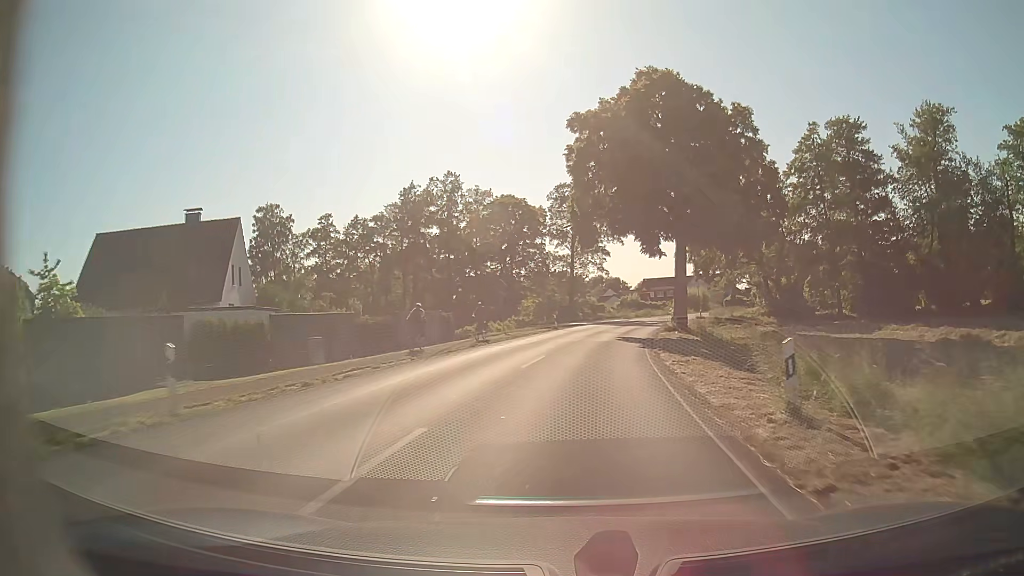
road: secondary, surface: asphalt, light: Day
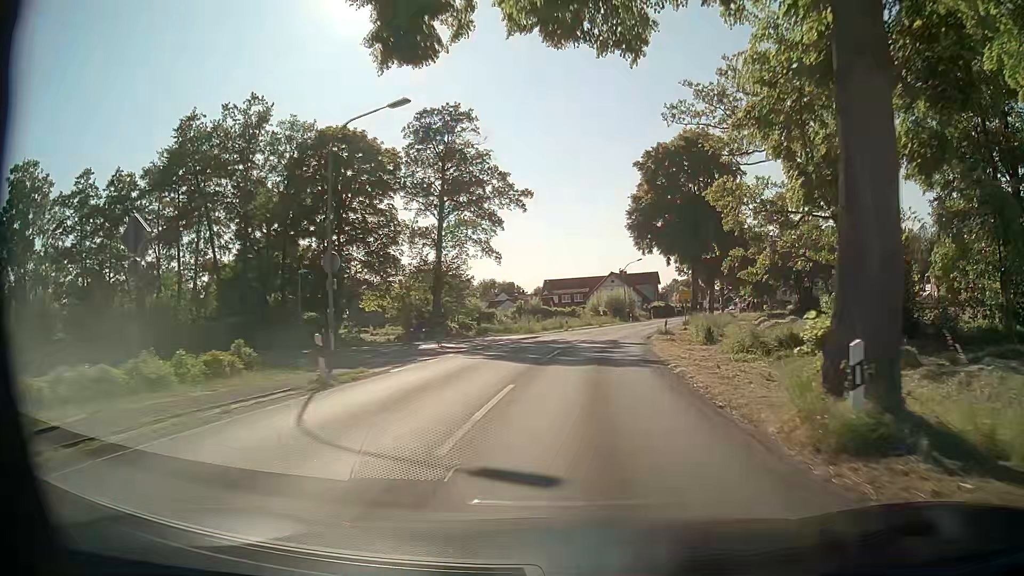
(+2.2, +31.6) m; +9°
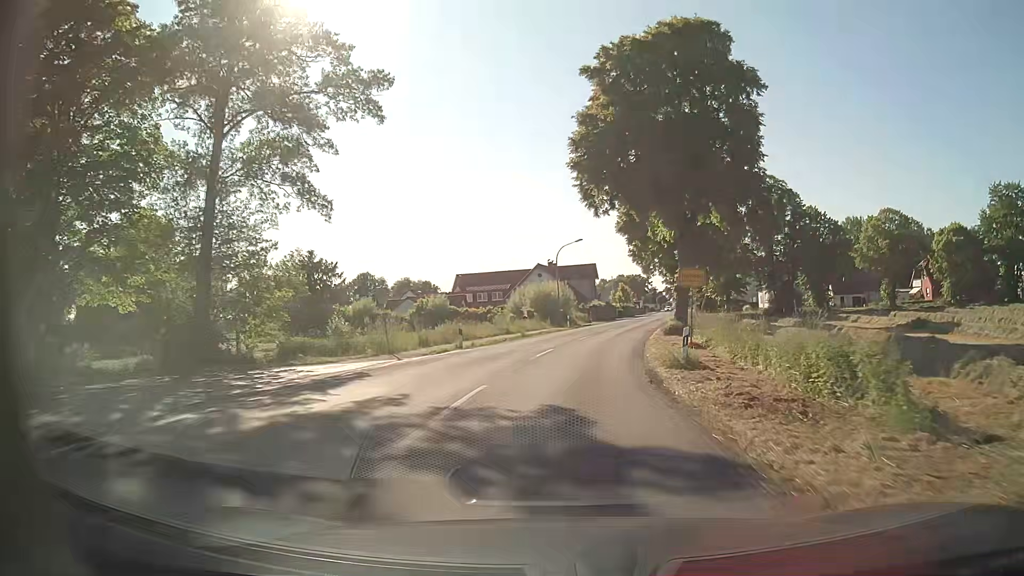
(+1.4, +23.7) m; +6°
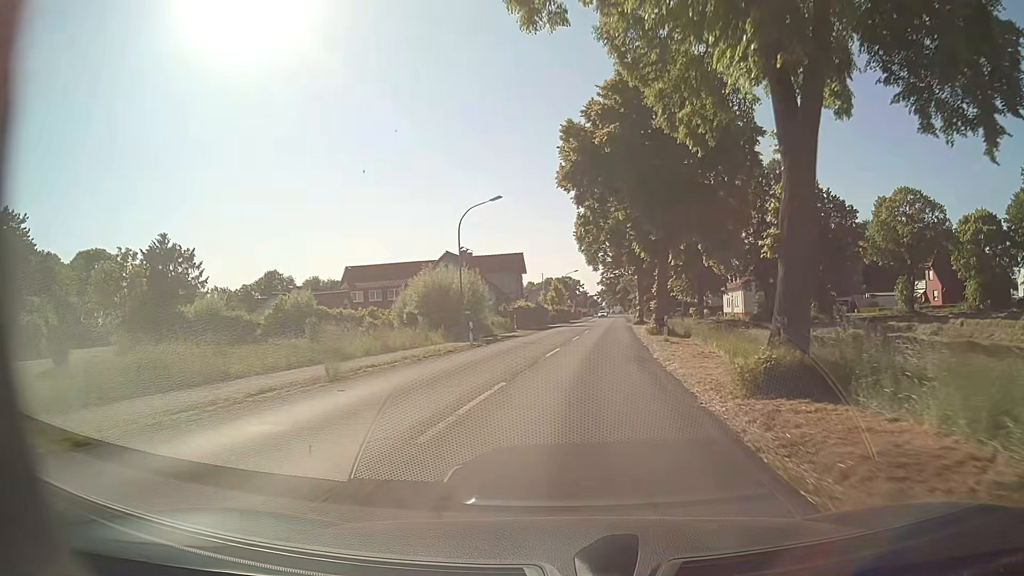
(+1.3, +23.8) m; +6°
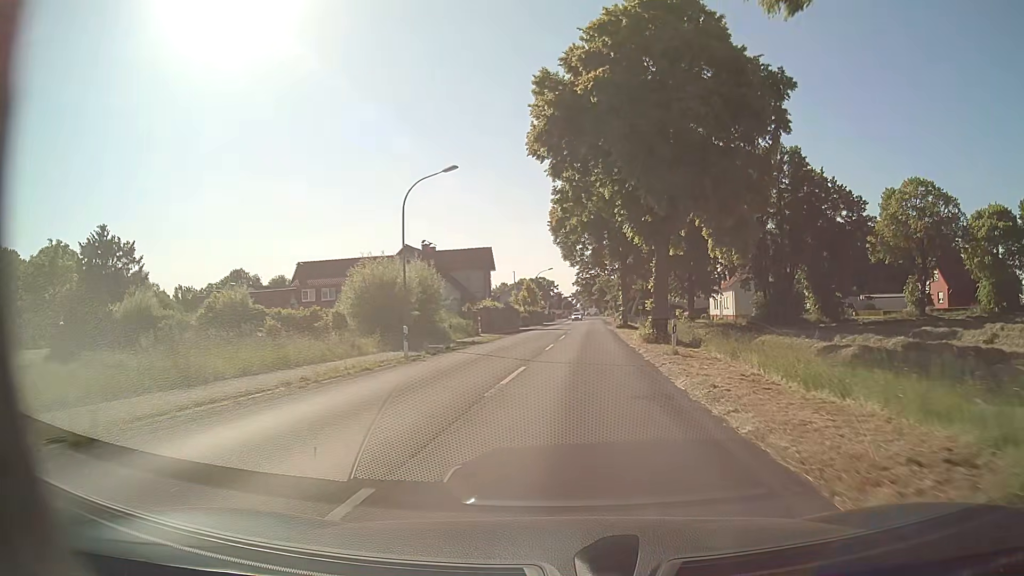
(+0.2, +8.0) m; +2°
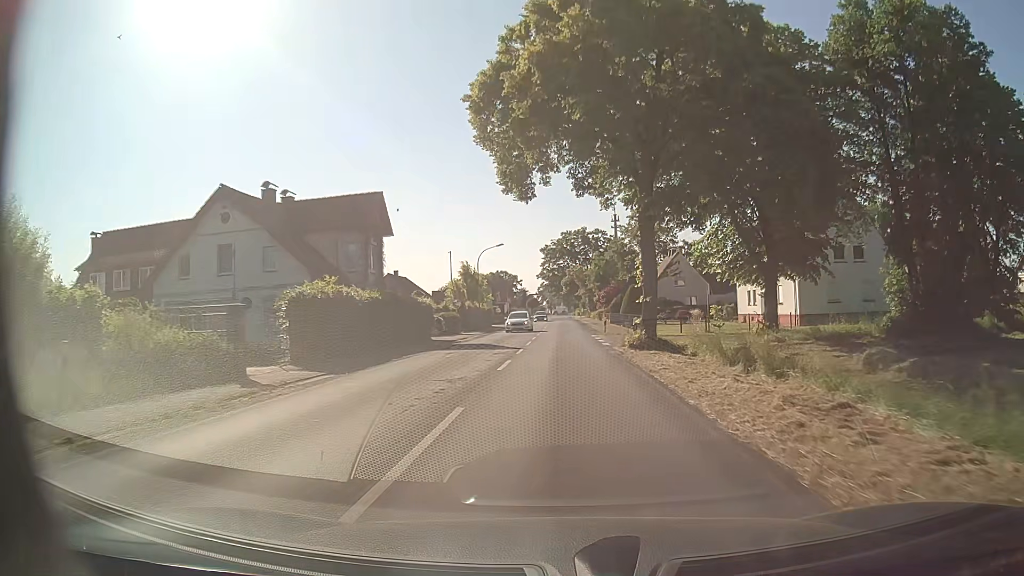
(+1.5, +31.8) m; +3°
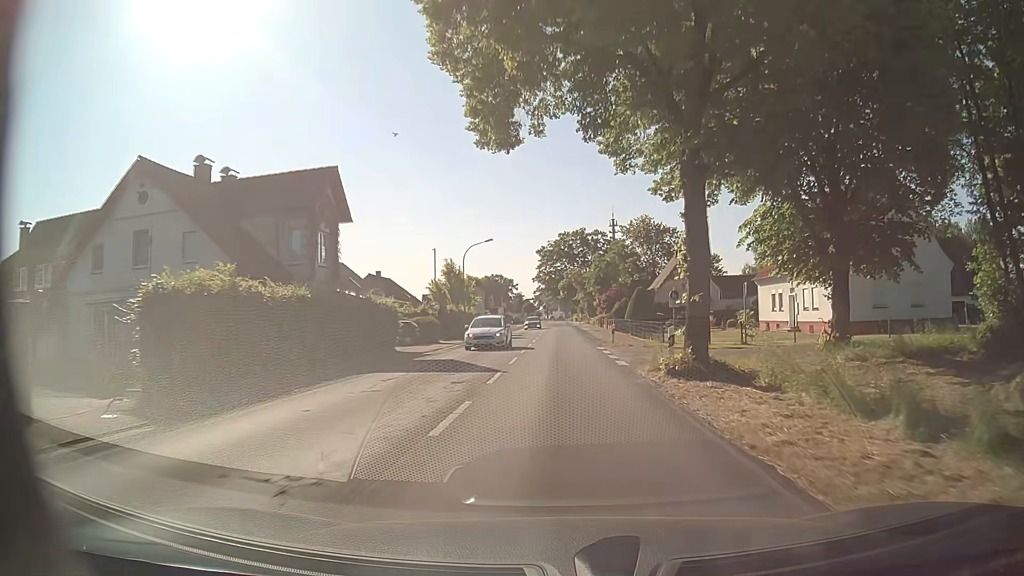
(0.0, +7.9) m; 0°
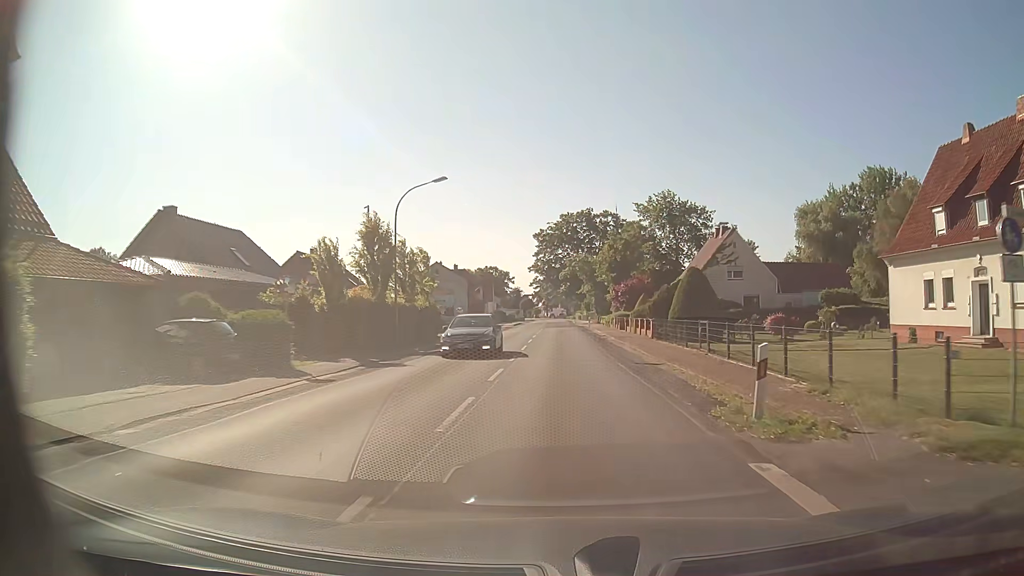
(+0.2, +23.8) m; 0°
(0, +10) (0, +20) (0, +30) (+1, +40) (+1, +50) (+1, +60) (+1, +70) (+1, +80) (+1, +90) (+1, +100) m
